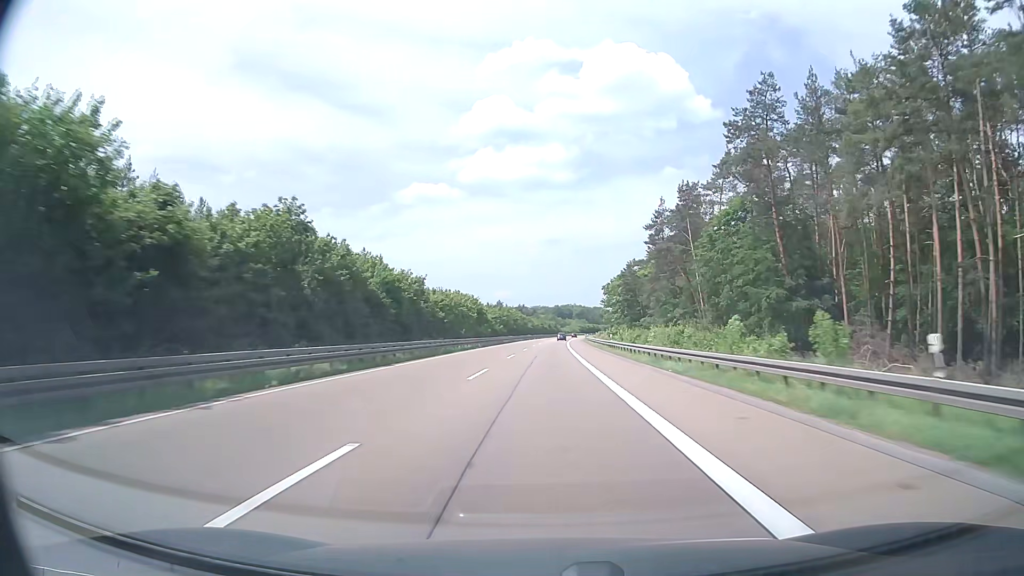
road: motorway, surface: asphalt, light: Day
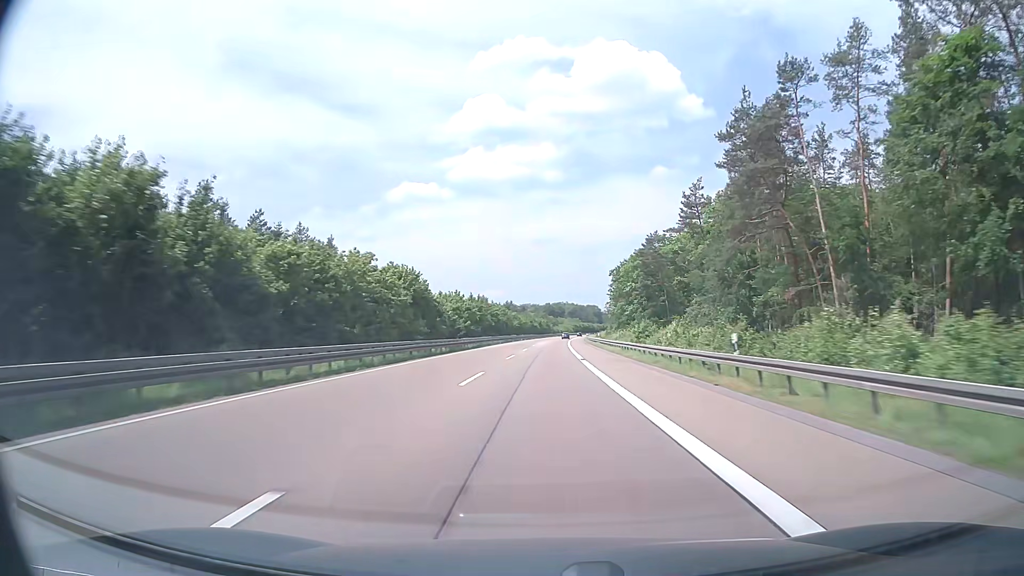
(+0.2, +38.1) m; +1°
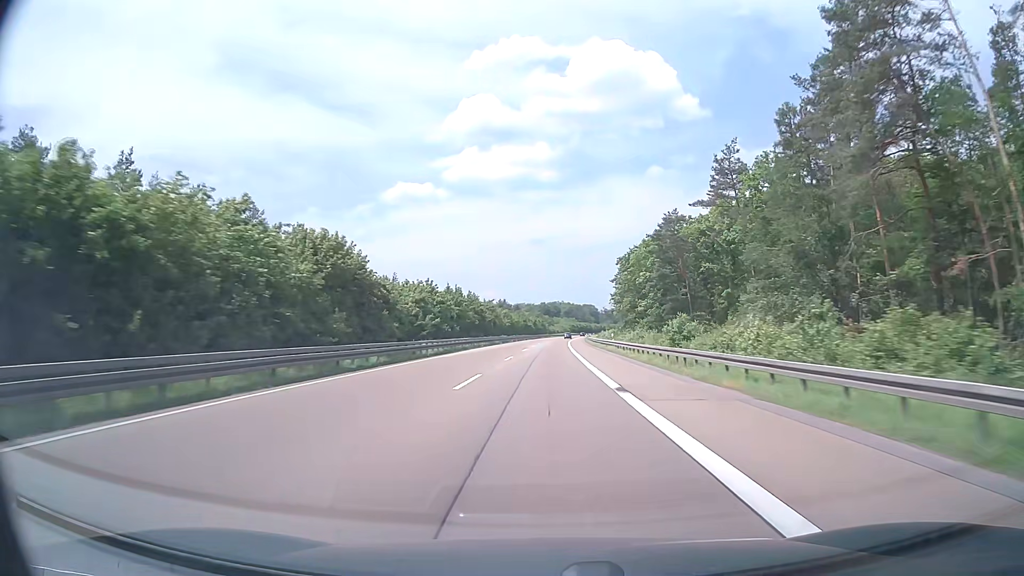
(+0.1, +19.0) m; 0°
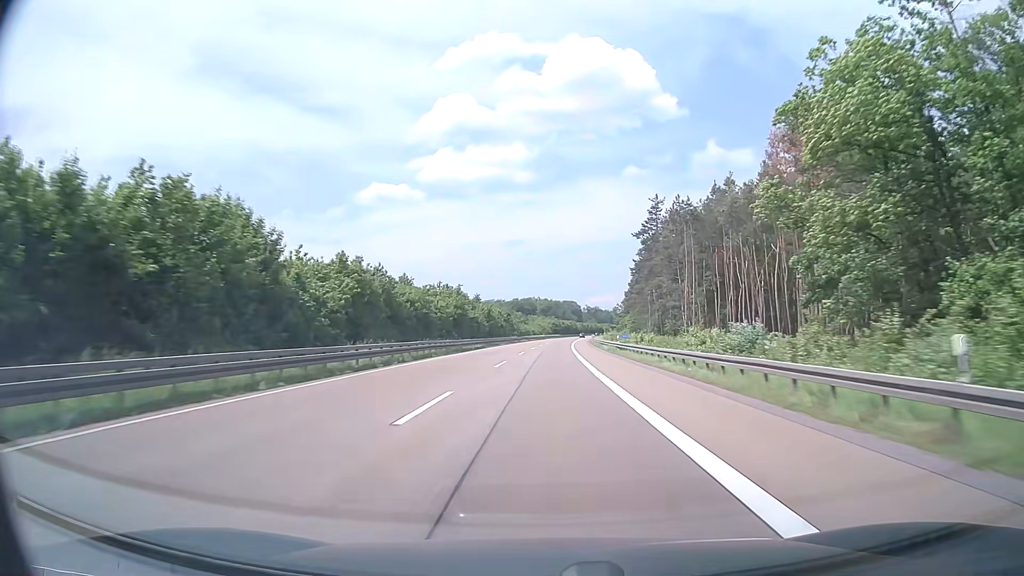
(+1.8, +95.1) m; +2°
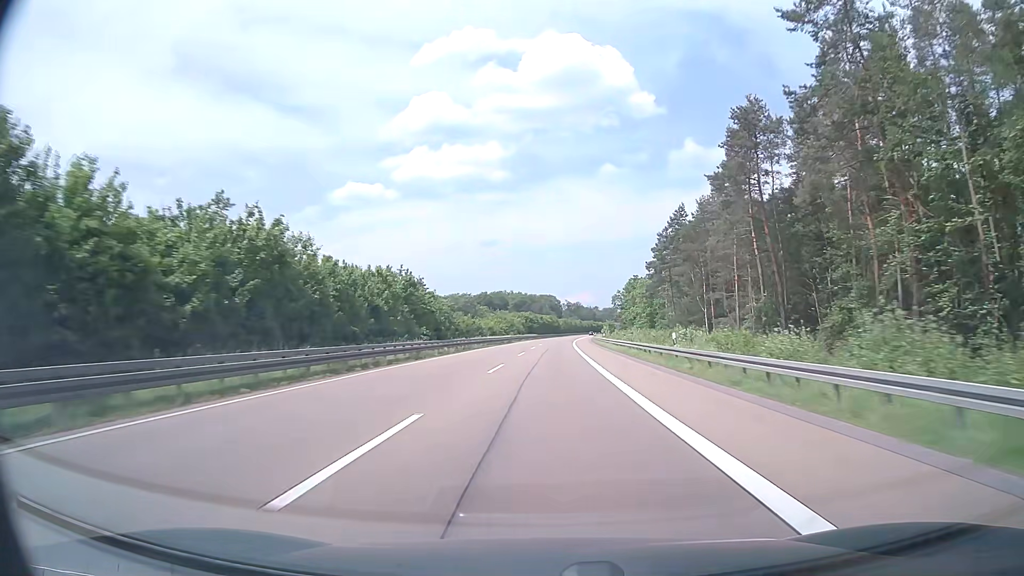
(+1.3, +76.0) m; +2°
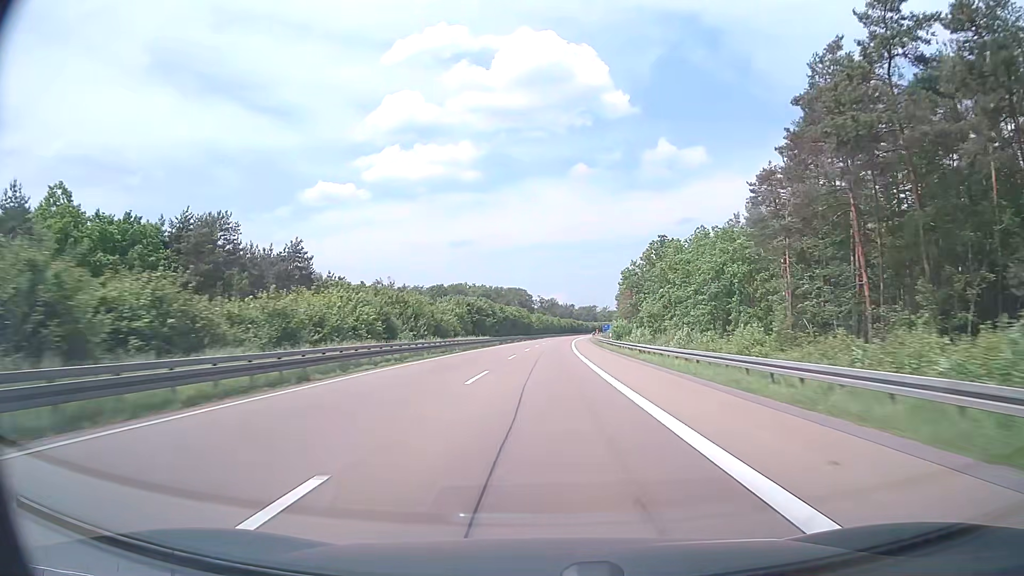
(+1.4, +76.0) m; +2°
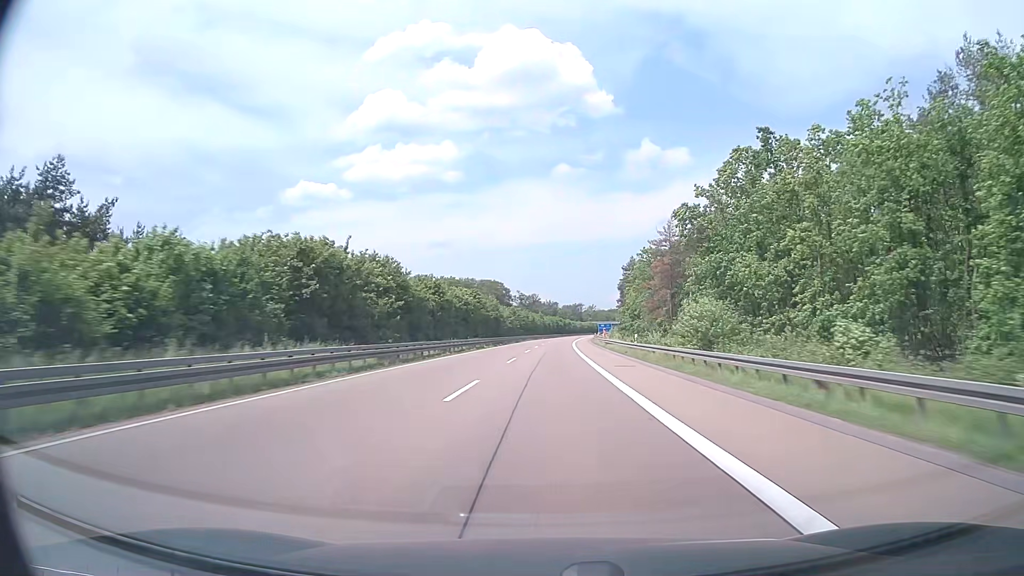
(+0.6, +57.0) m; +2°
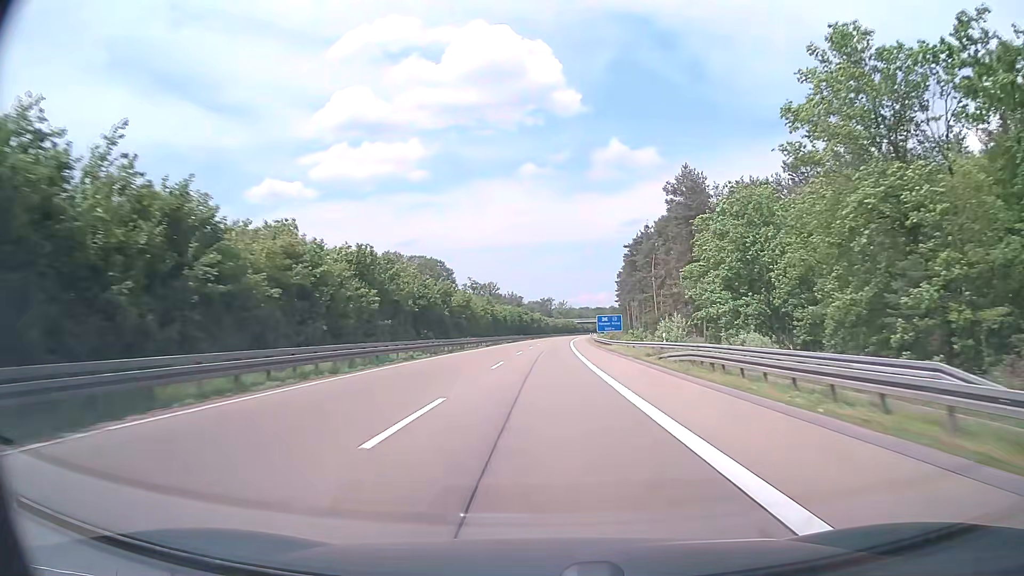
(+2.3, +95.0) m; +3°
(0, +10) (0, +20) (0, +30) (0, +40) (+1, +50) (+1, +60) (+1, +70) (+1, +80) (+2, +90) (+2, +100) m
